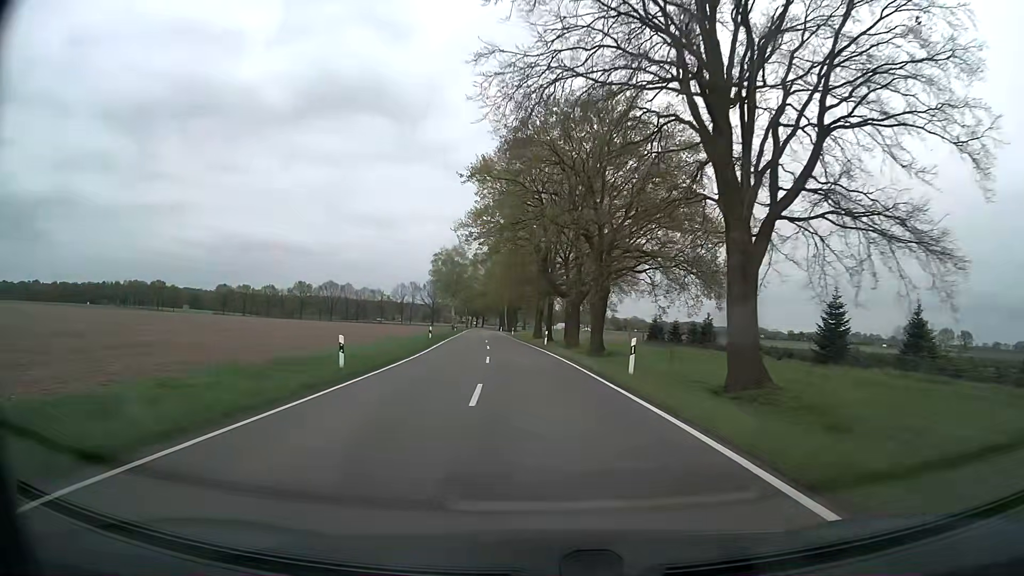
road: secondary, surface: asphalt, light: Day
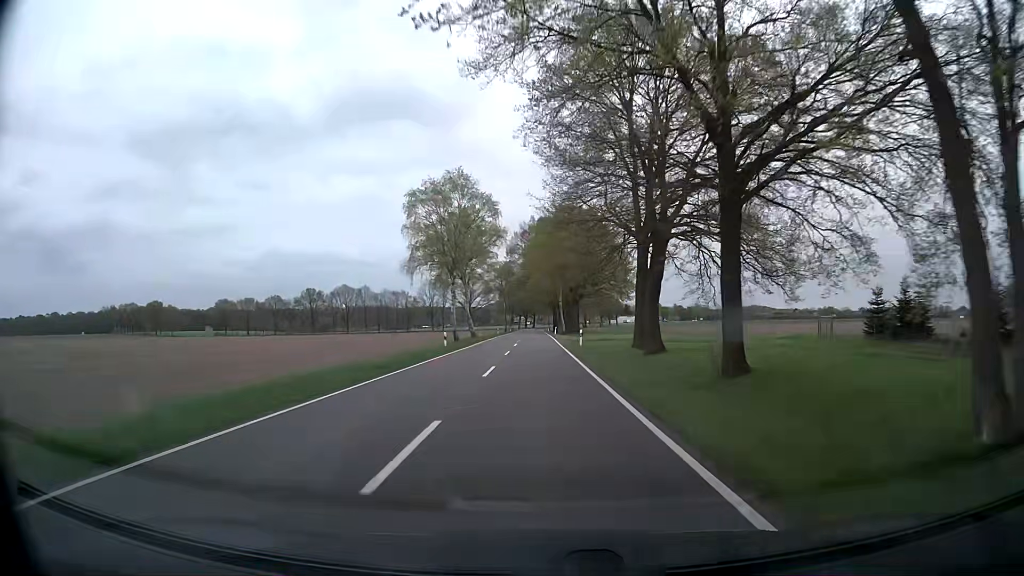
(-2.8, +53.8) m; -5°
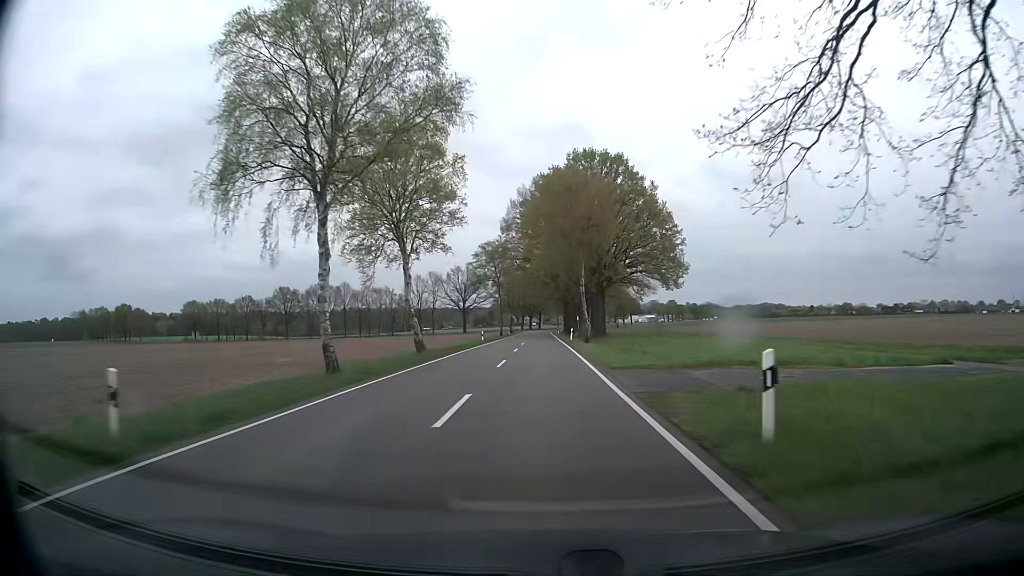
(0.0, +32.5) m; 0°
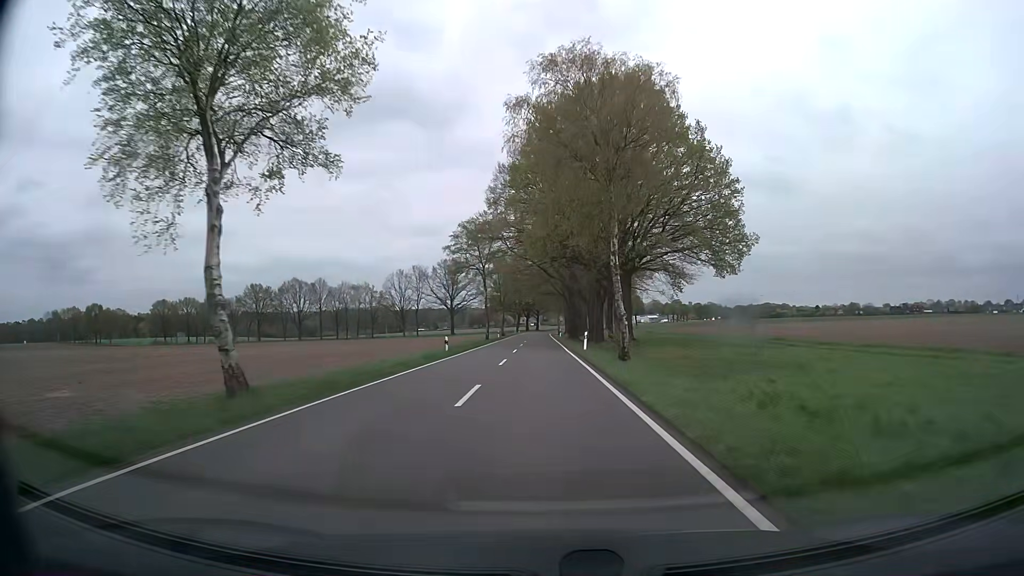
(0.0, +21.6) m; 0°
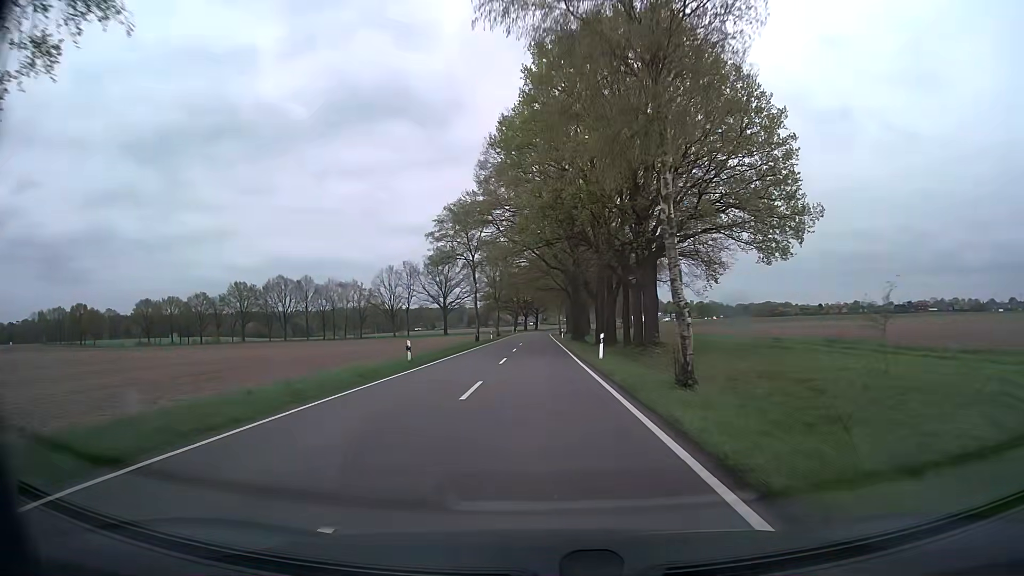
(0.0, +10.8) m; 0°
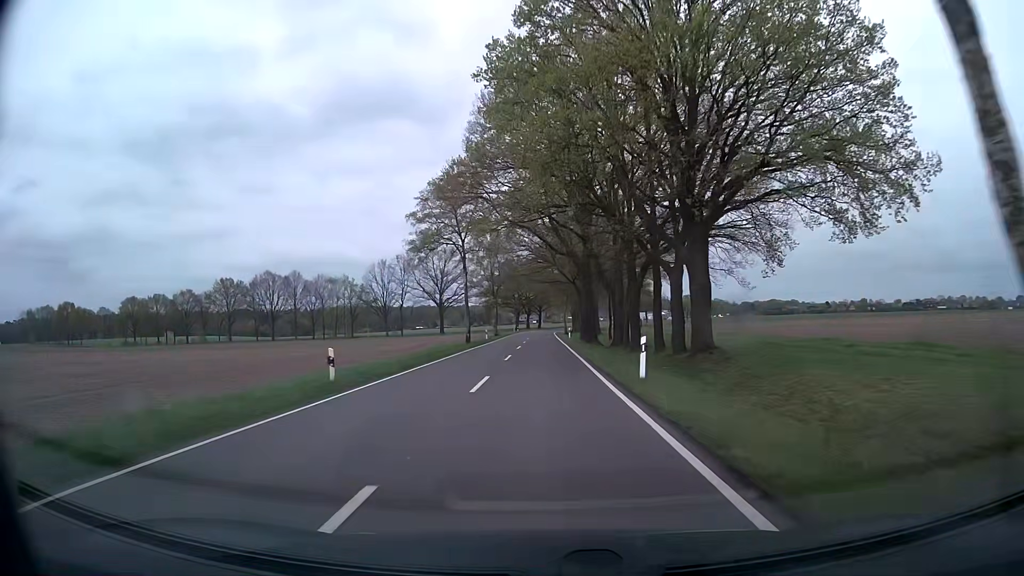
(-0.1, +10.8) m; 0°
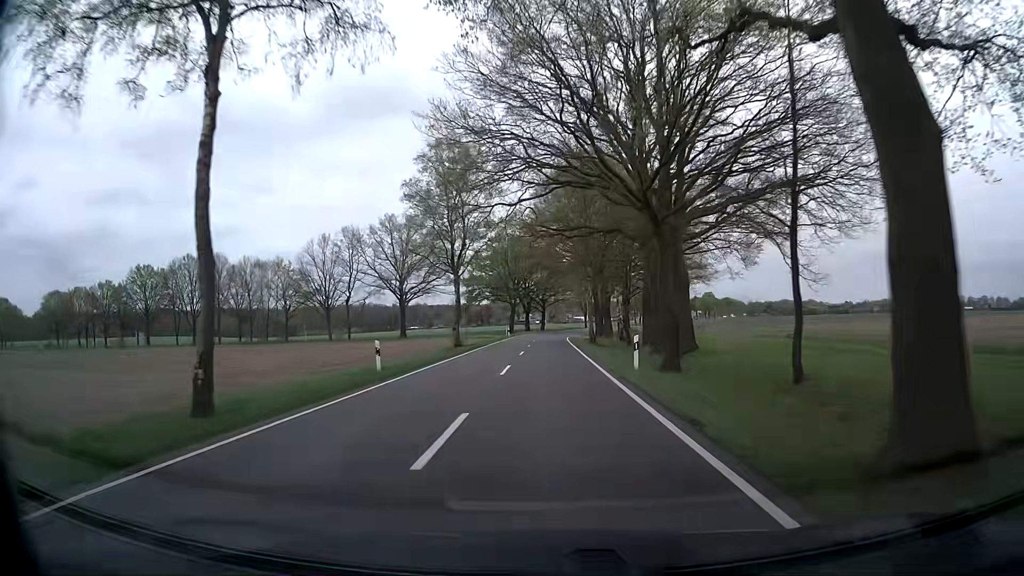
(-0.1, +43.1) m; -1°
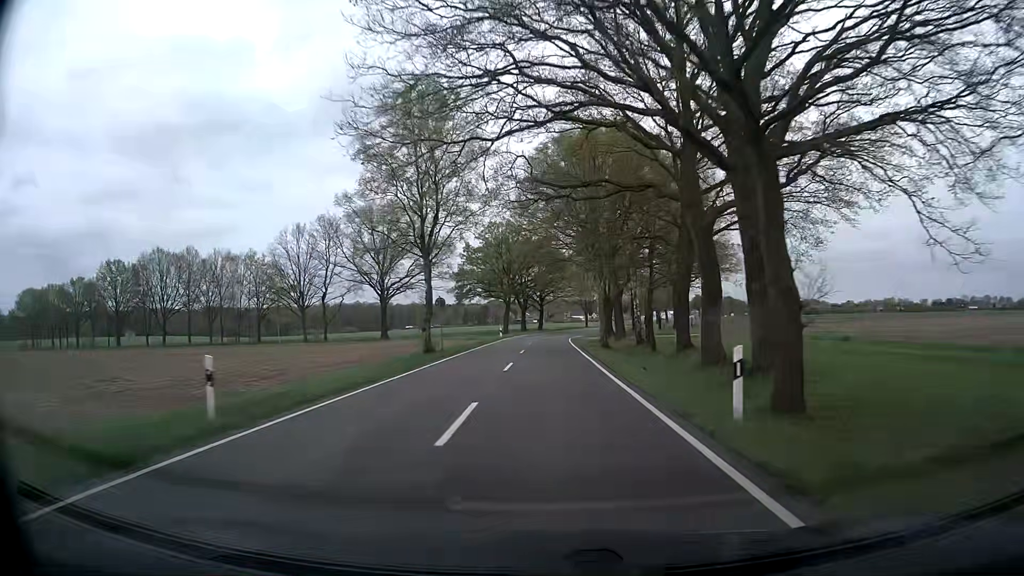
(+0.1, +10.8) m; 0°
(0, +10) (0, +20) (0, +30) (0, +40) (+1, +50) (+1, +60) (+2, +70) (+3, +80) (+4, +90) (+6, +100) m
